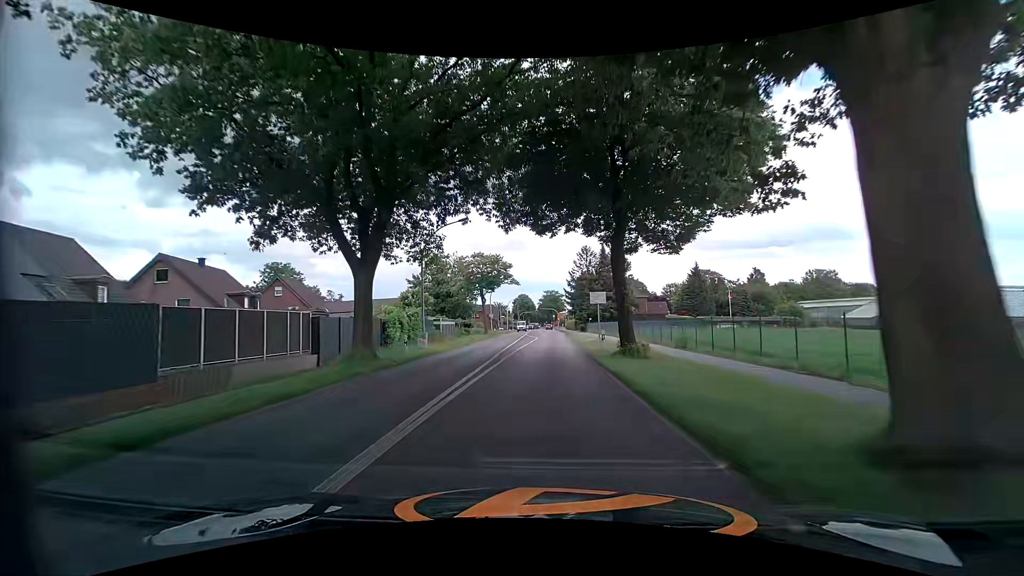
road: tertiary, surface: asphalt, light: Day
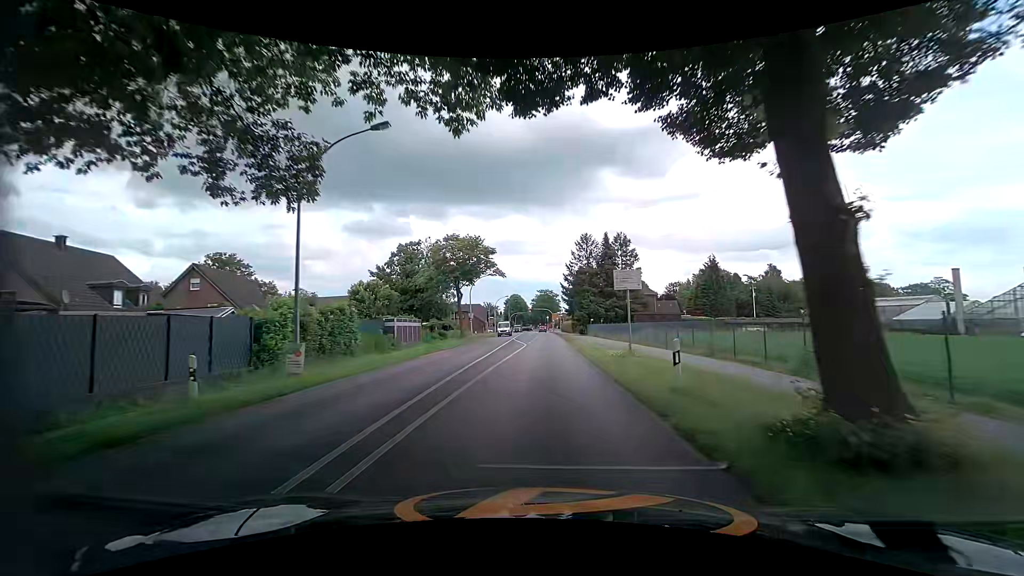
(+0.1, +14.0) m; +1°
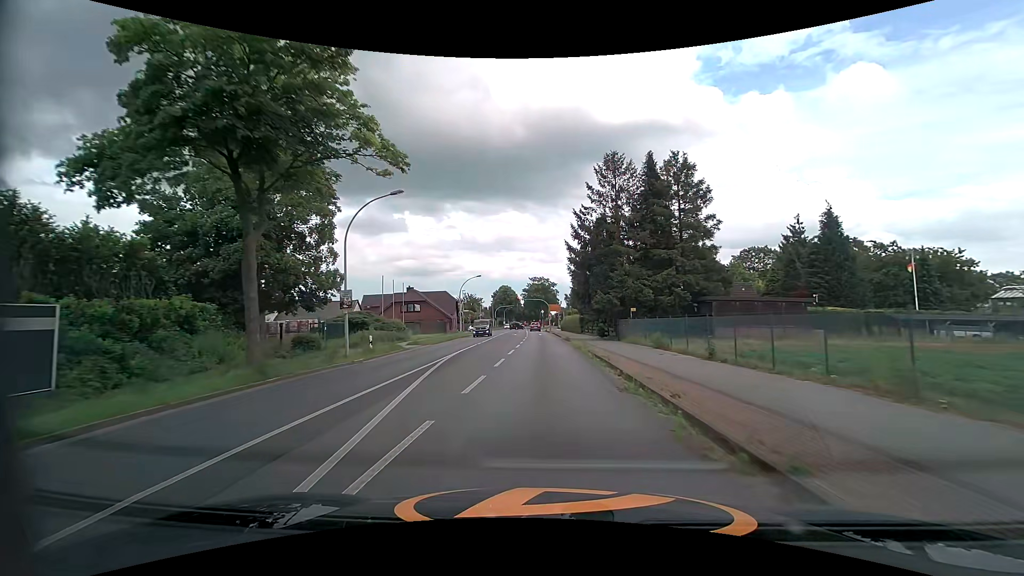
(+0.3, +35.7) m; +1°
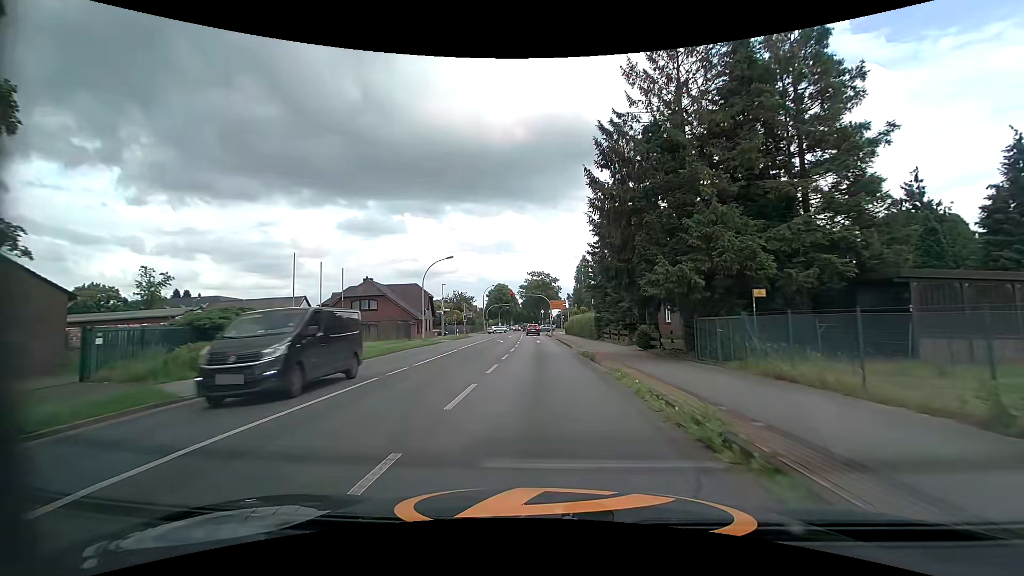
(-0.1, +19.5) m; 0°
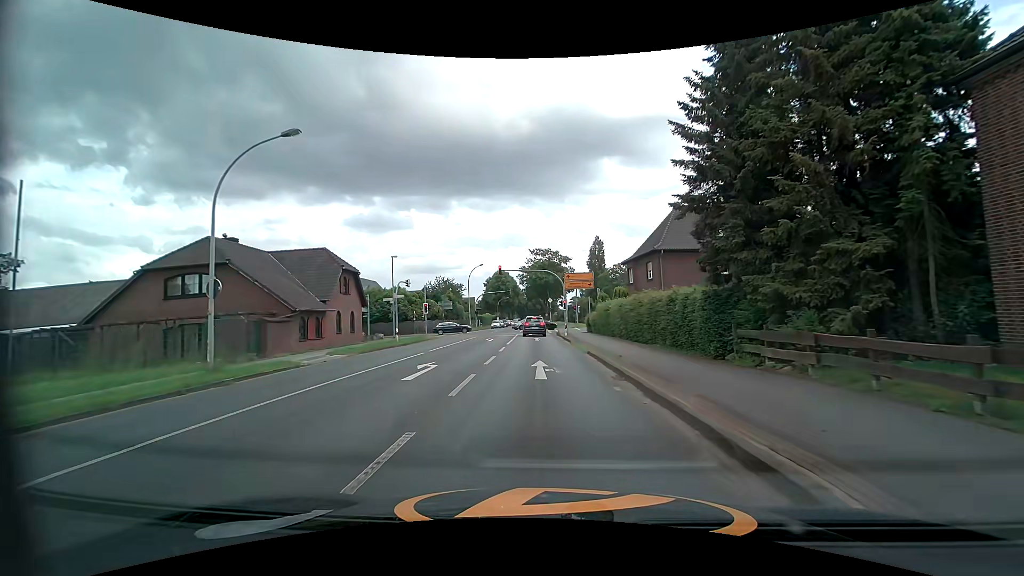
(-0.3, +28.8) m; -1°
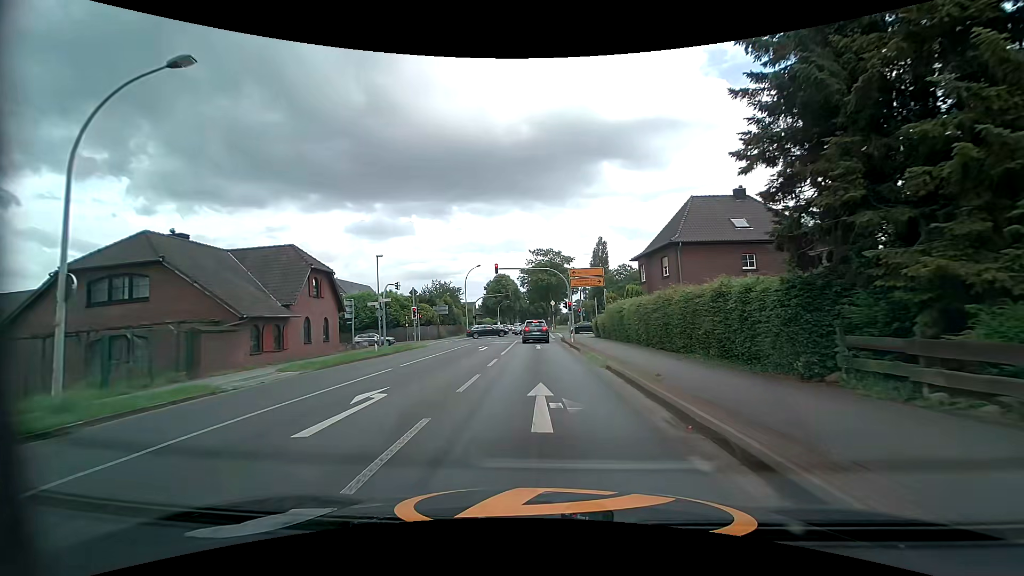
(0.0, +4.9) m; +1°
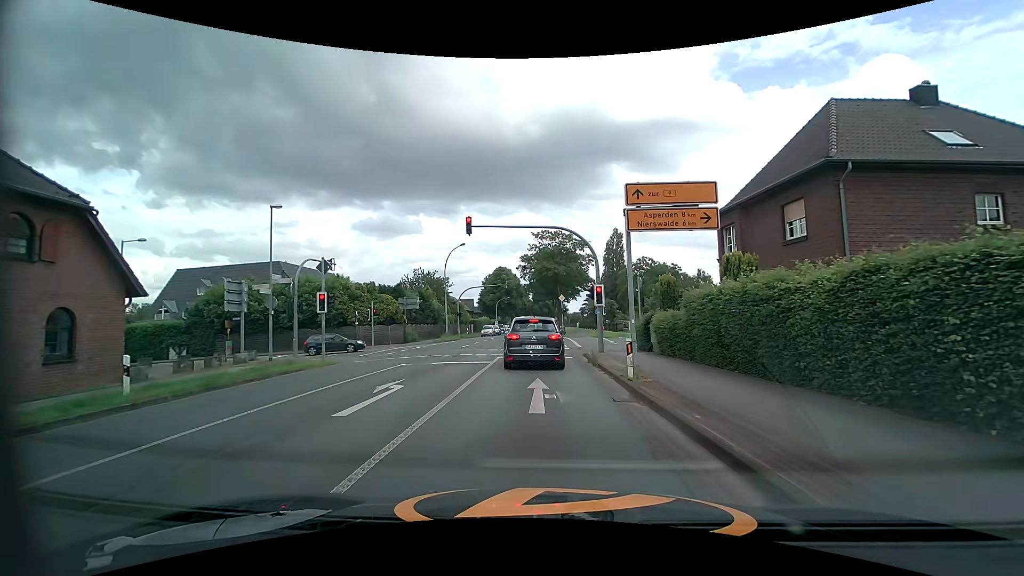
(-0.3, +18.2) m; 0°
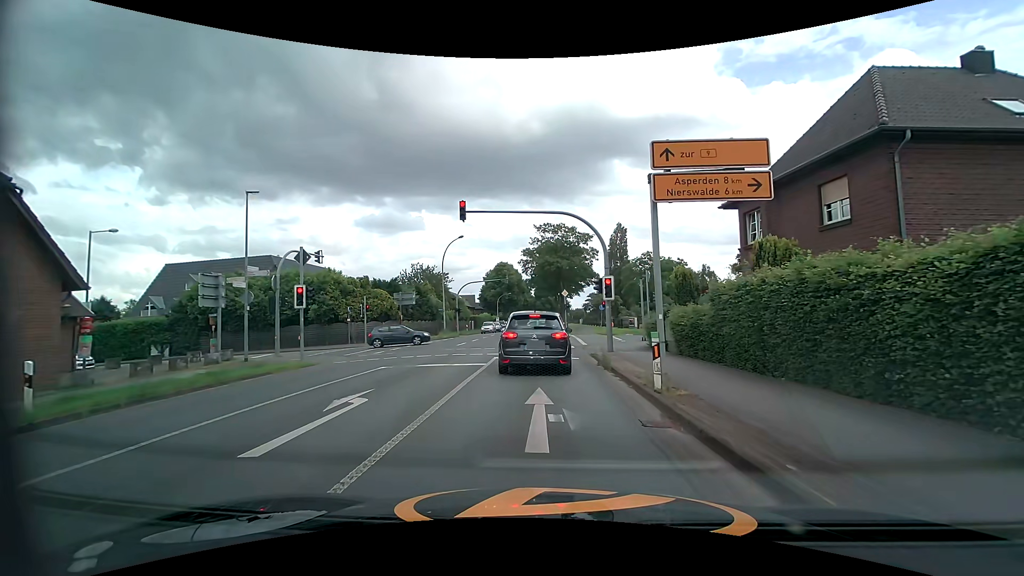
(0.0, +2.3) m; 0°
(0, +10) (0, +20) (-1, +30) (-1, +40) (-1, +50) (-1, +60) (-1, +70) (-1, +80) (-1, +90) (-1, +100) m
